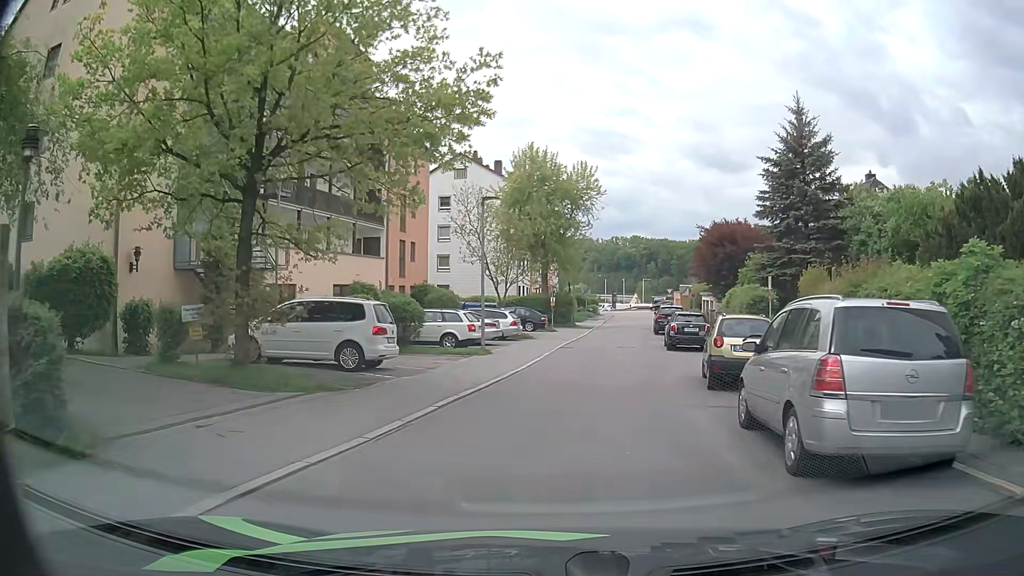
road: residential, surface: asphalt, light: Day
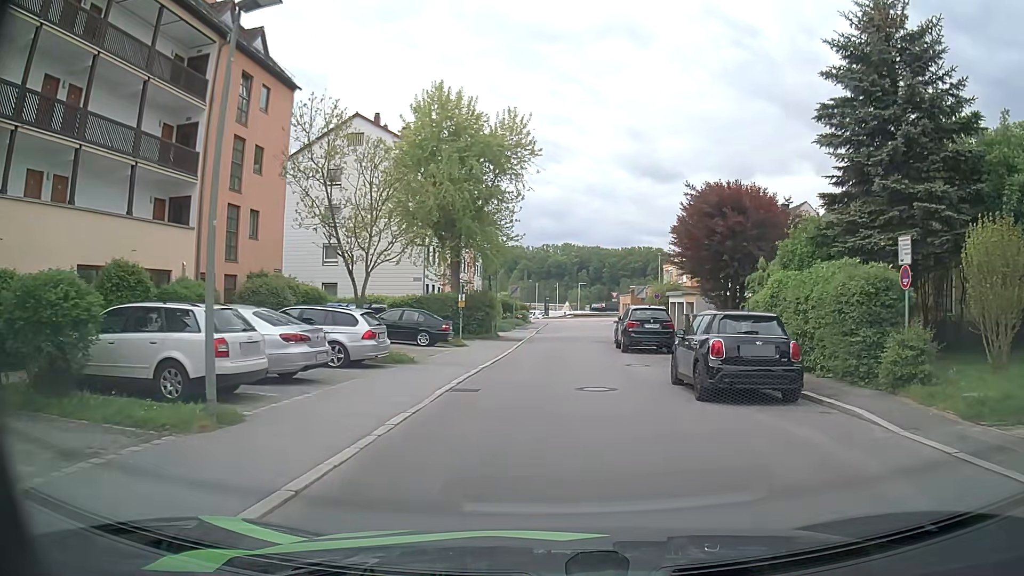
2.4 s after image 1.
(+1.0, +14.6) m; +7°
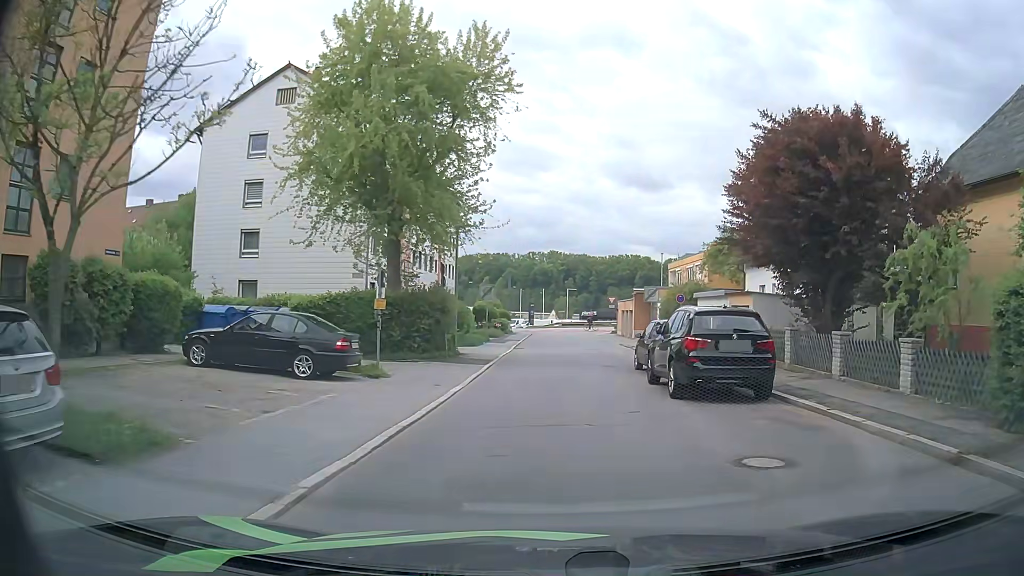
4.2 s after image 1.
(+0.3, +11.9) m; +1°
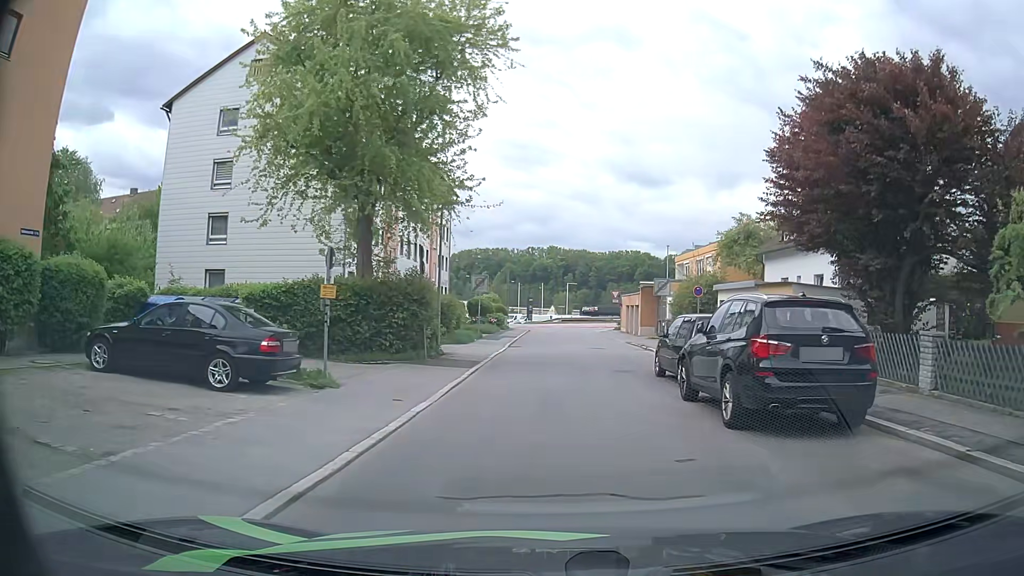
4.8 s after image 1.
(0.0, +3.9) m; -1°
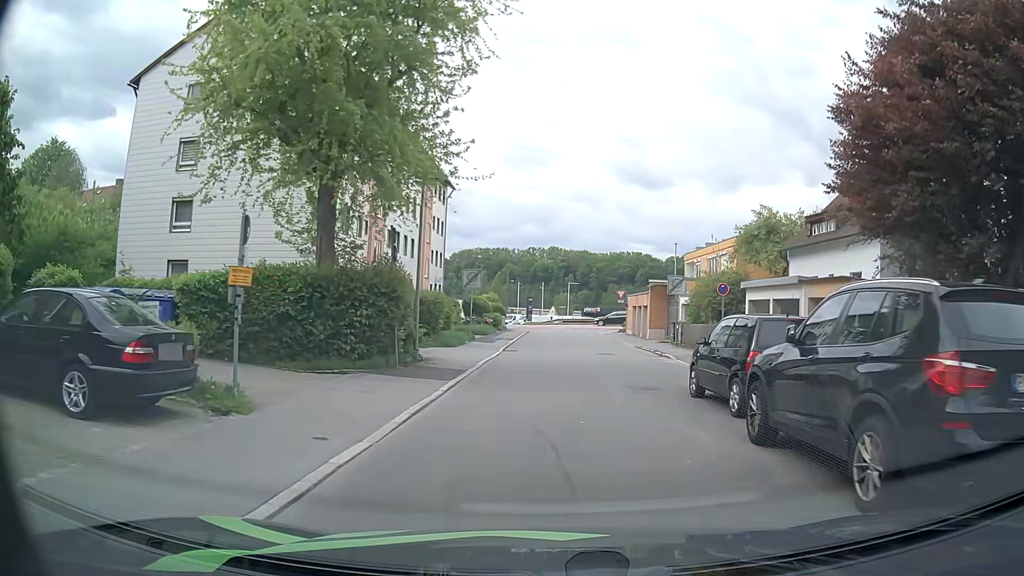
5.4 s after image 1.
(+0.1, +3.9) m; +1°
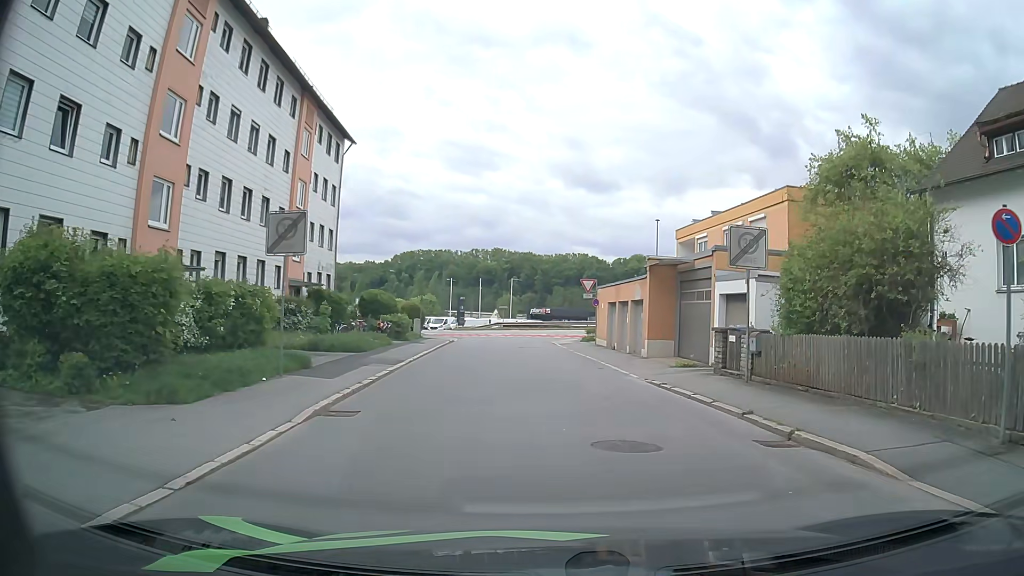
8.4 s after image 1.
(+0.5, +17.8) m; +5°
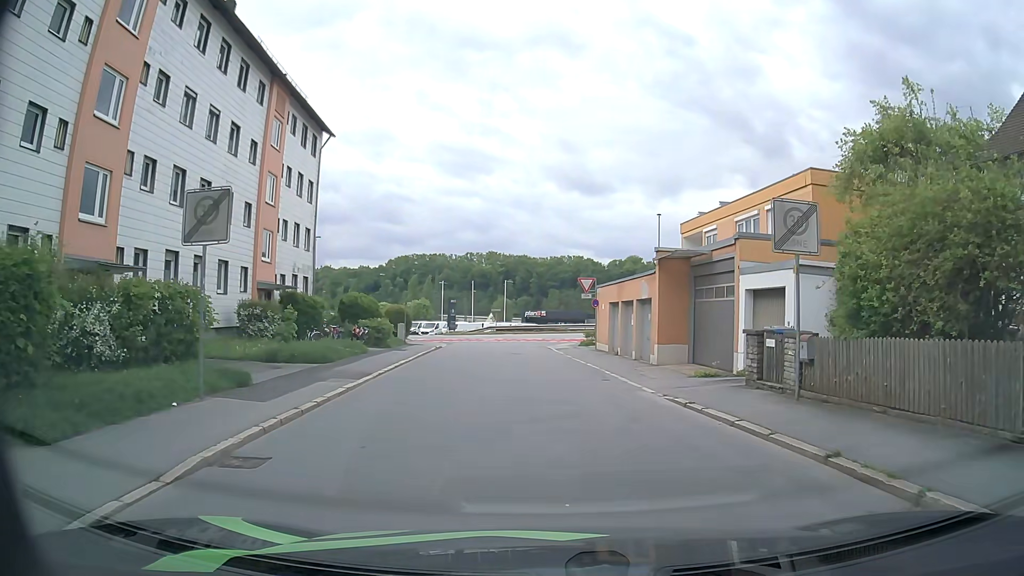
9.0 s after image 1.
(0.0, +3.3) m; 0°
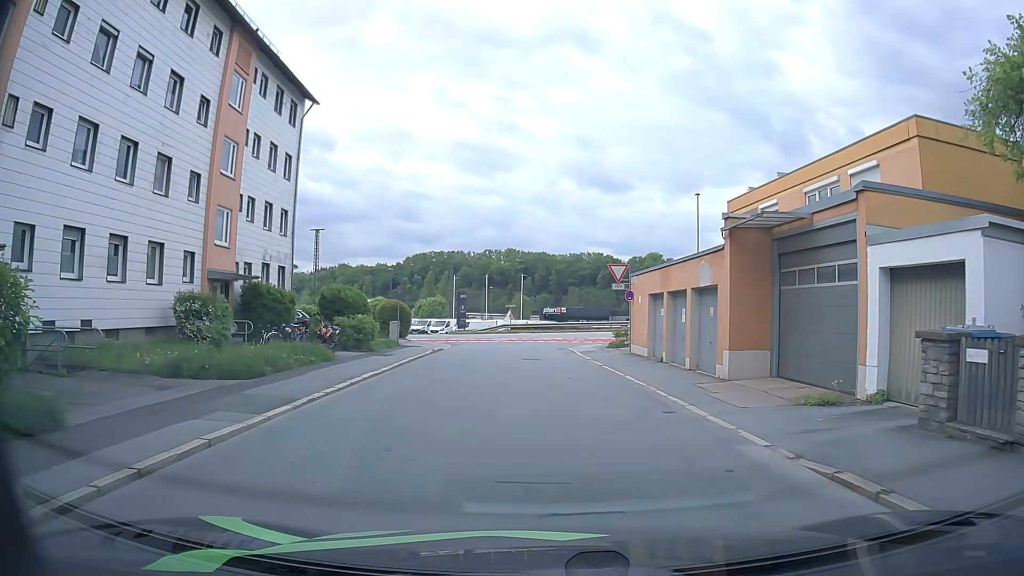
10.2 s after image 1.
(0.0, +6.4) m; -3°
(0, +10) (0, +20) (0, +30) (+2, +40) (+10, +45) (+19, +43) (+29, +41) (+38, +37) (+48, +34) (+57, +31) m
